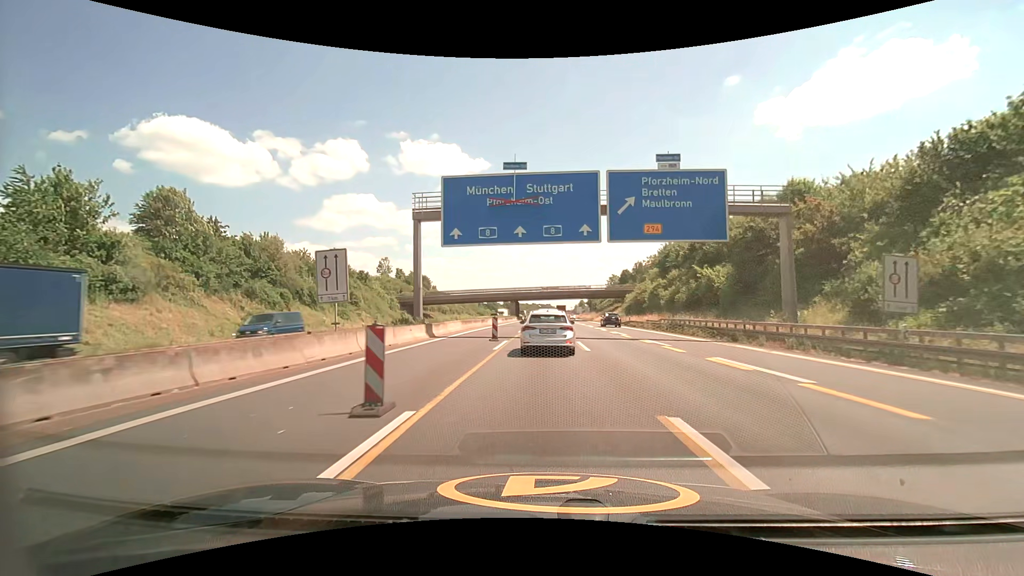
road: motorway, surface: asphalt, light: Day
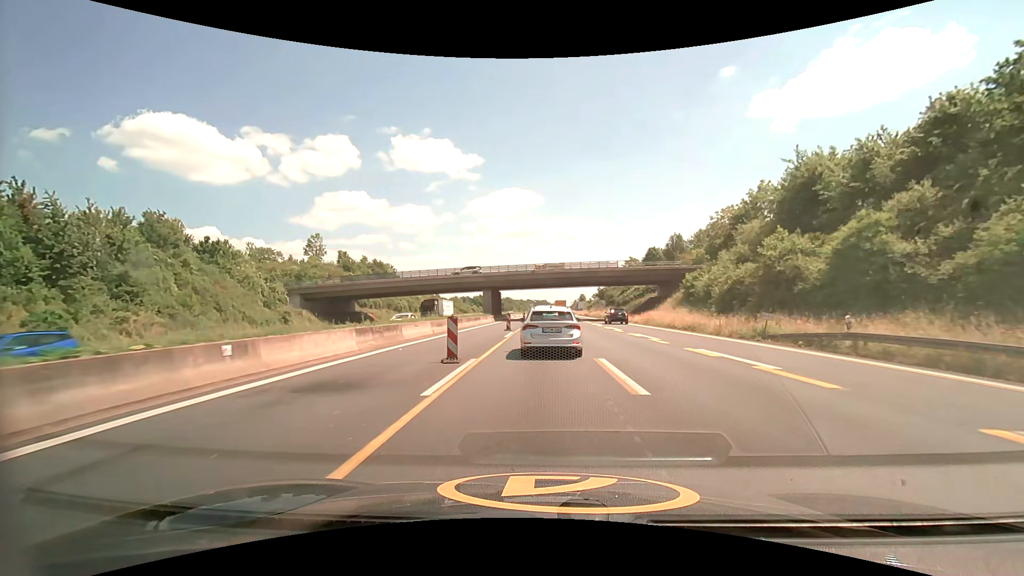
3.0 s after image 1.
(+0.3, +46.1) m; +1°
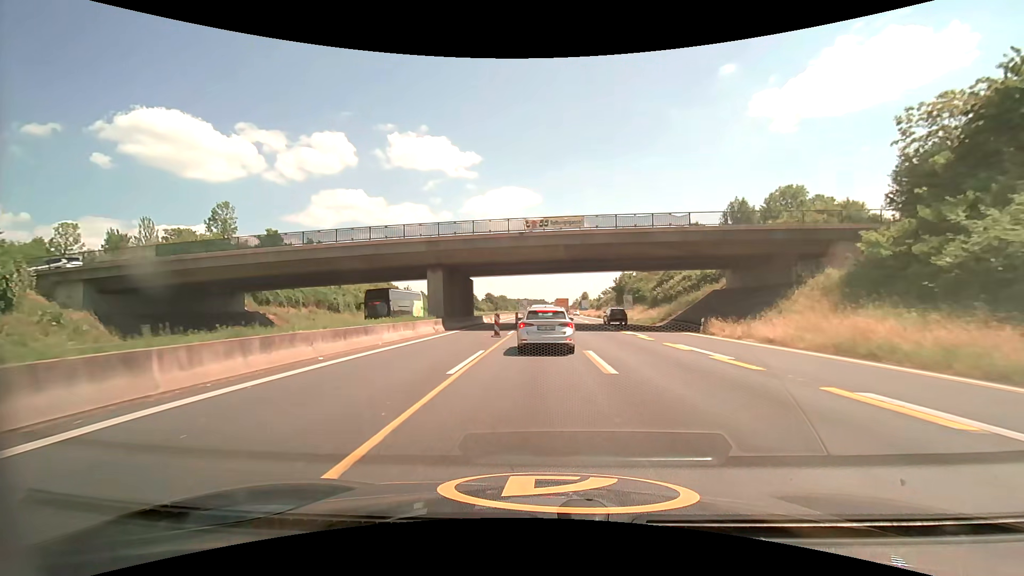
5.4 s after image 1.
(0.0, +33.0) m; 0°
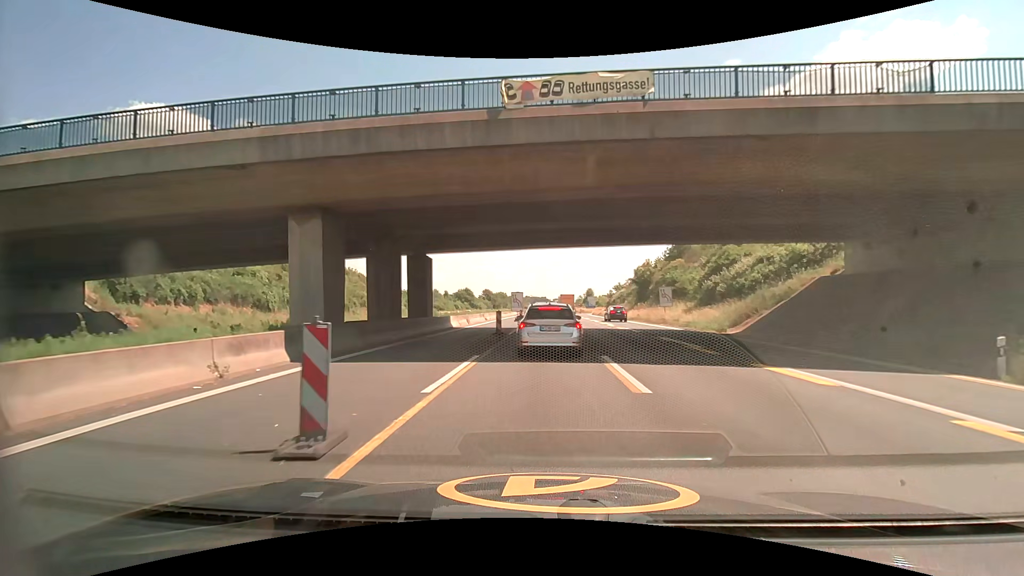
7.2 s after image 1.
(0.0, +20.0) m; 0°
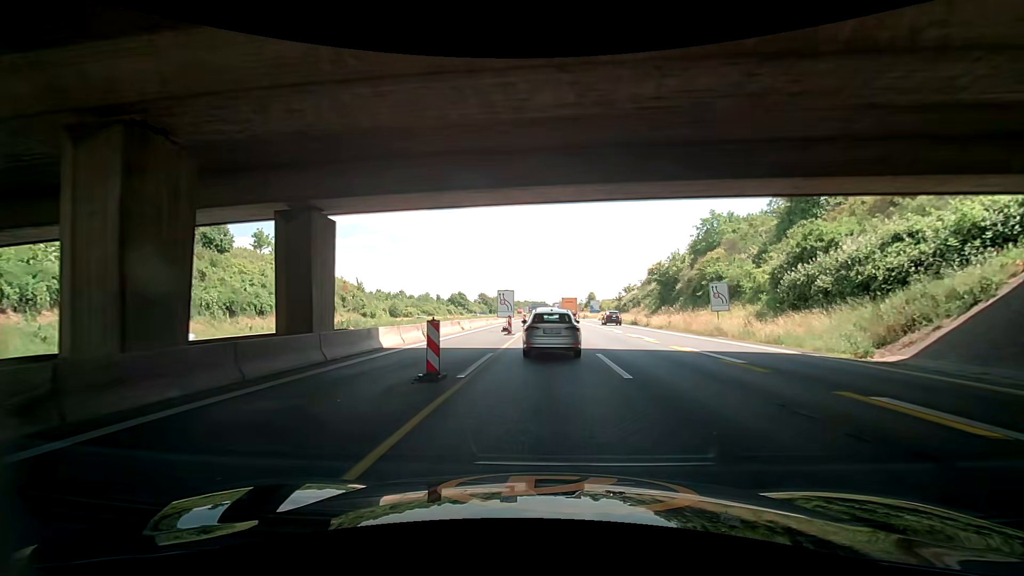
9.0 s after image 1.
(0.0, +15.2) m; 0°
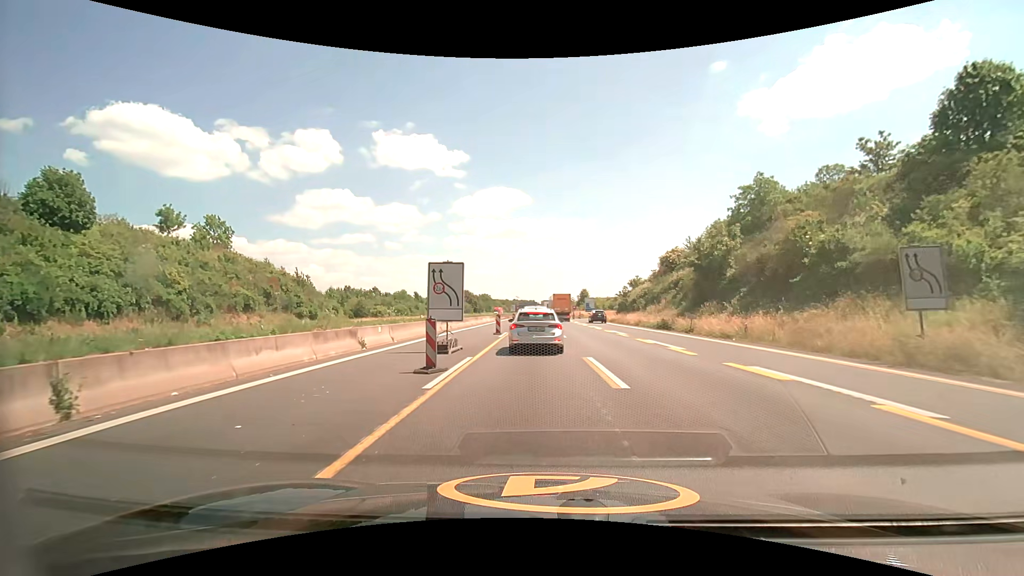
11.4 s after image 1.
(+0.5, +19.6) m; +3°
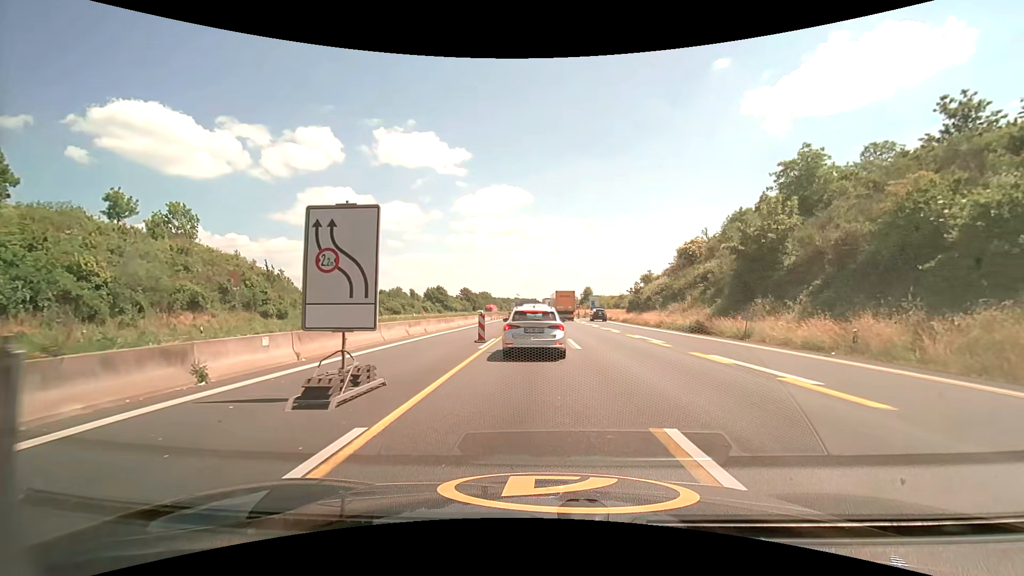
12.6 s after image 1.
(-0.1, +8.9) m; -1°
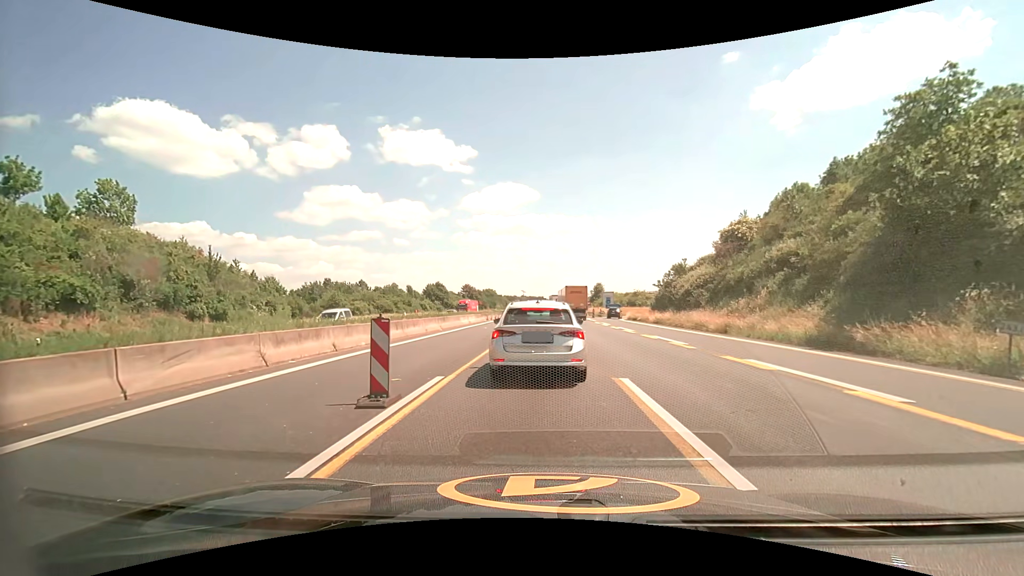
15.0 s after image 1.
(0.0, +13.6) m; 0°
